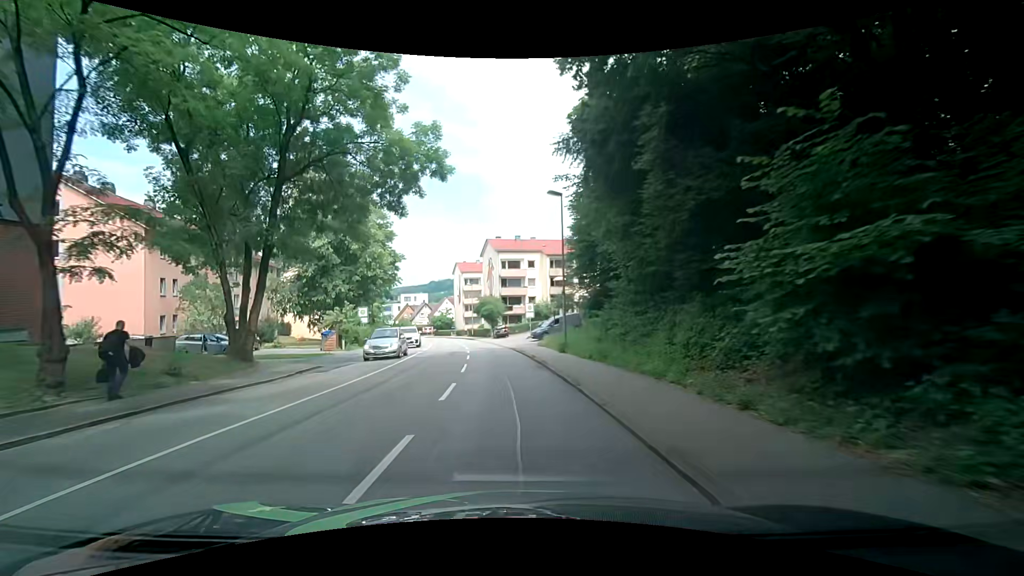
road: tertiary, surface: asphalt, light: Day
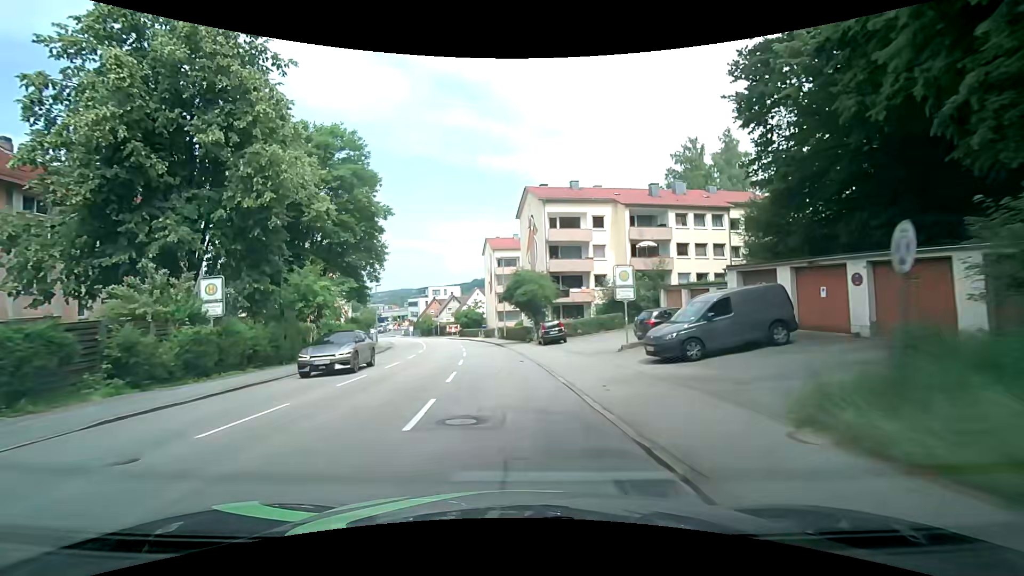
(-1.1, +27.7) m; -4°
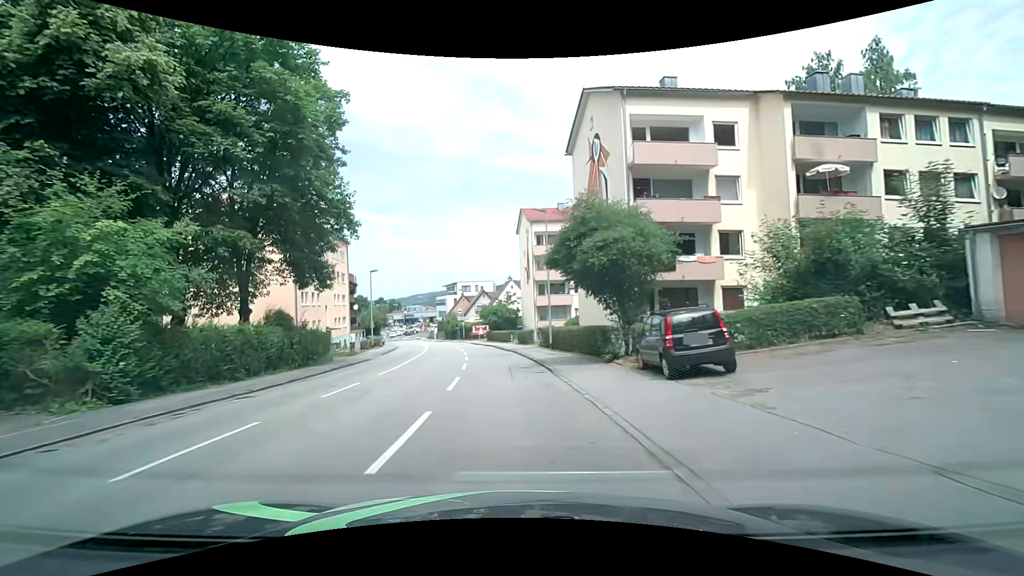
(-1.0, +20.1) m; -5°
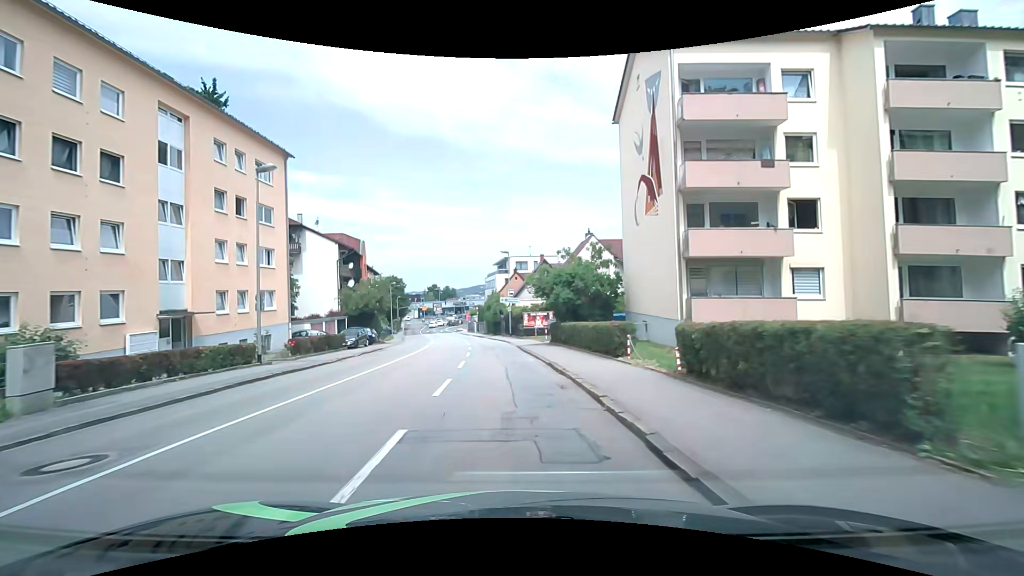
(-2.0, +32.5) m; -7°
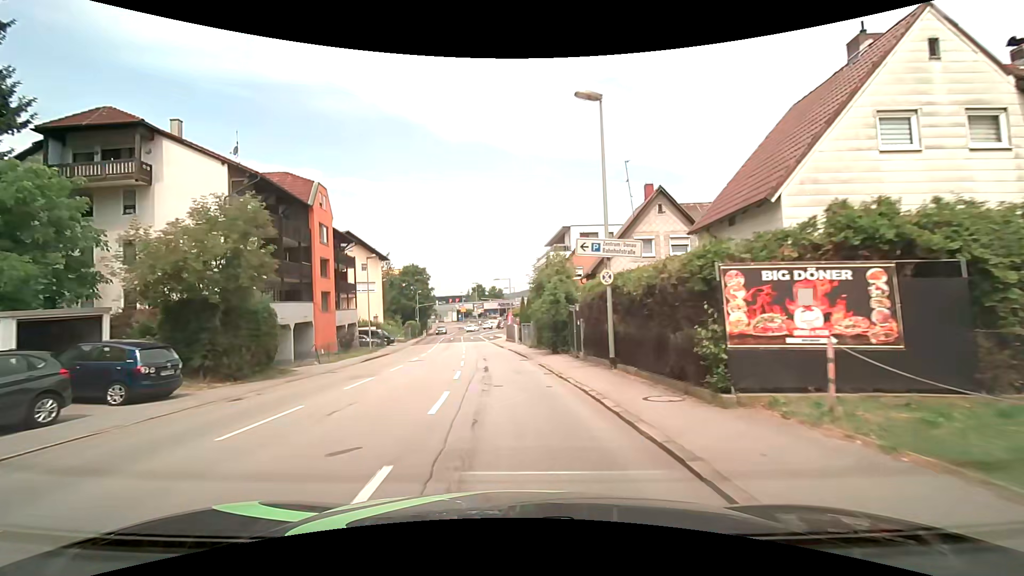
(-1.9, +32.2) m; -6°
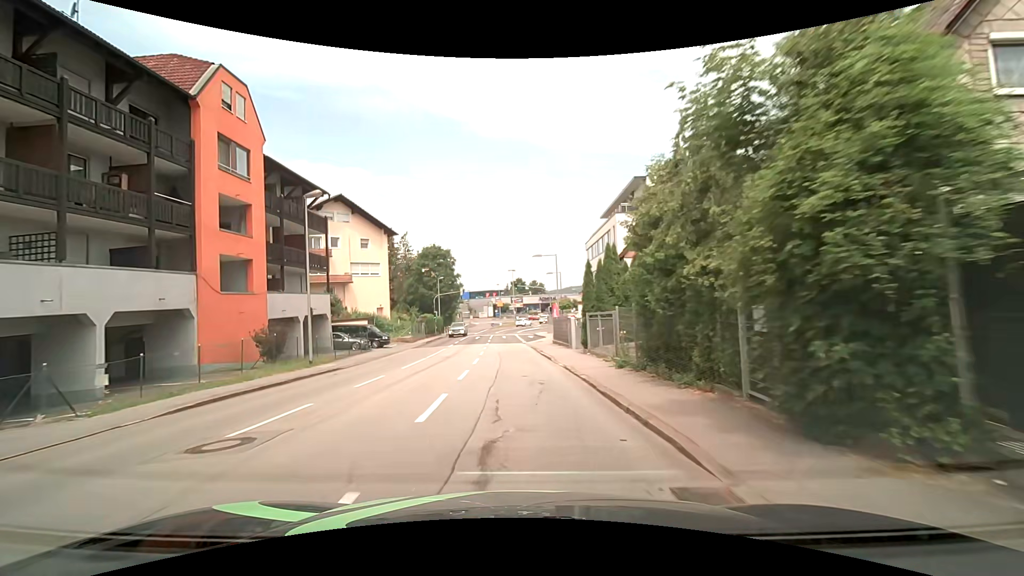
(-0.8, +19.0) m; -6°
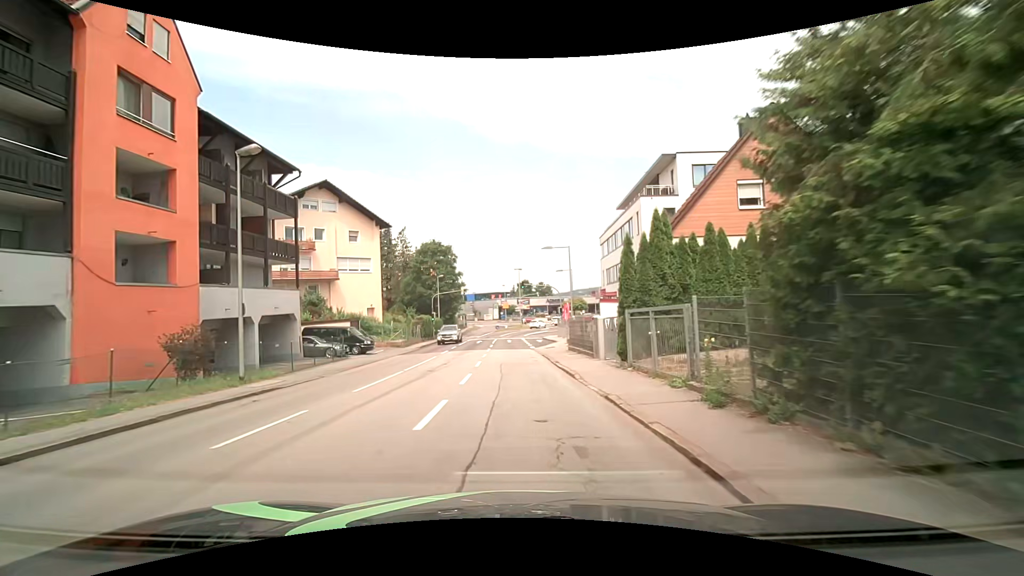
(0.0, +6.3) m; -1°
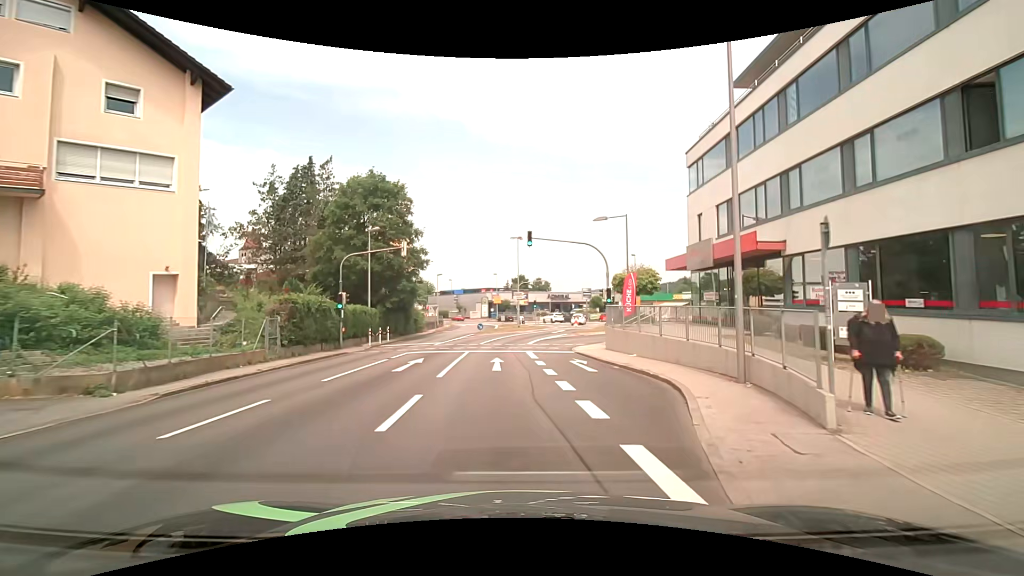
(-0.1, +30.3) m; +1°
(0, +10) (+1, +20) (+2, +30) (+7, +39) (+16, +41) (+24, +37) (+32, +30) (+39, +23) (+47, +17) (+55, +11) m
